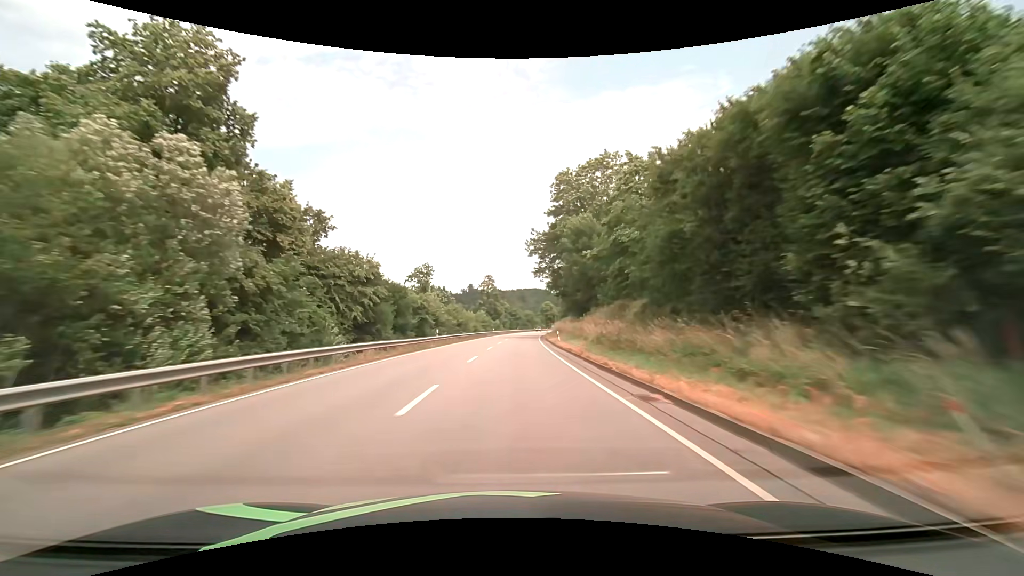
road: primary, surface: asphalt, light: Day
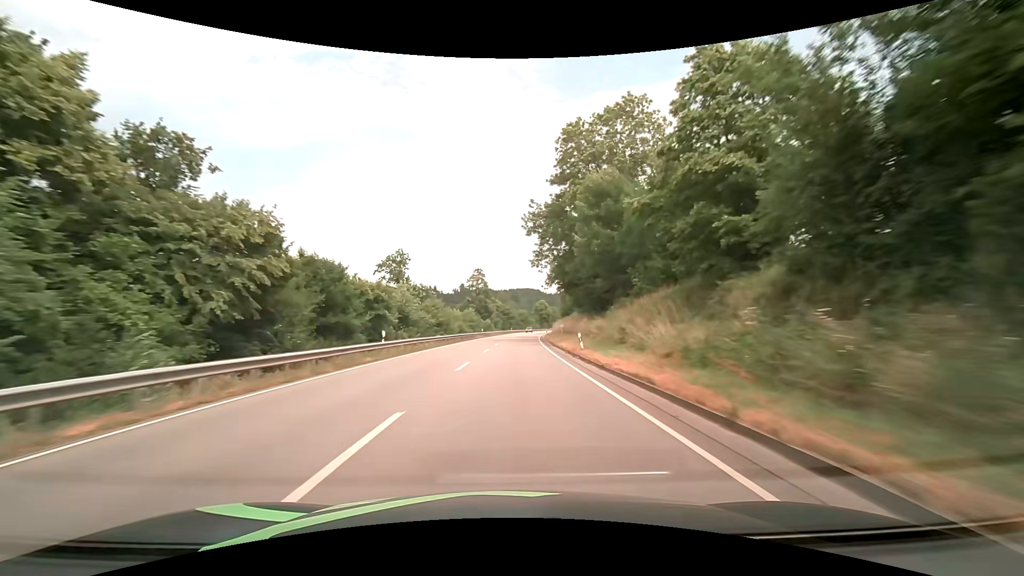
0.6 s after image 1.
(+0.1, +15.8) m; +1°
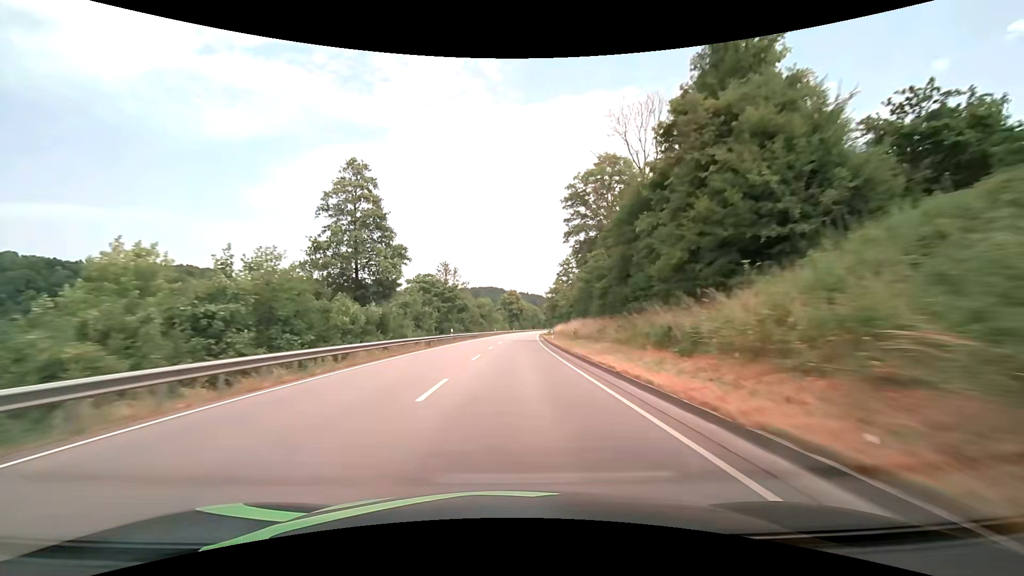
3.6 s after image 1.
(+2.8, +79.0) m; +4°
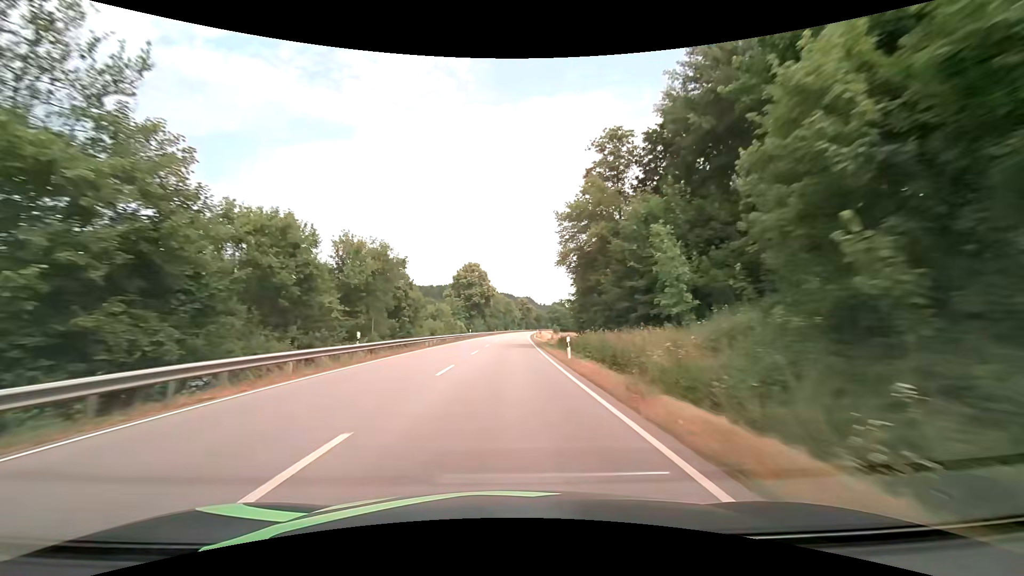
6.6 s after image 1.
(+3.6, +79.0) m; +4°
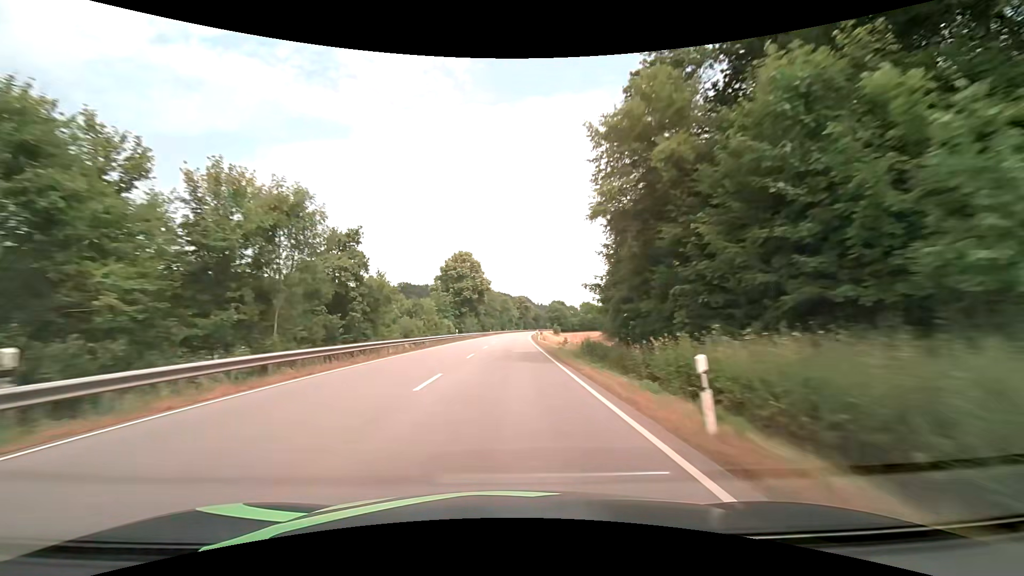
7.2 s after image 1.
(+0.1, +15.8) m; 0°
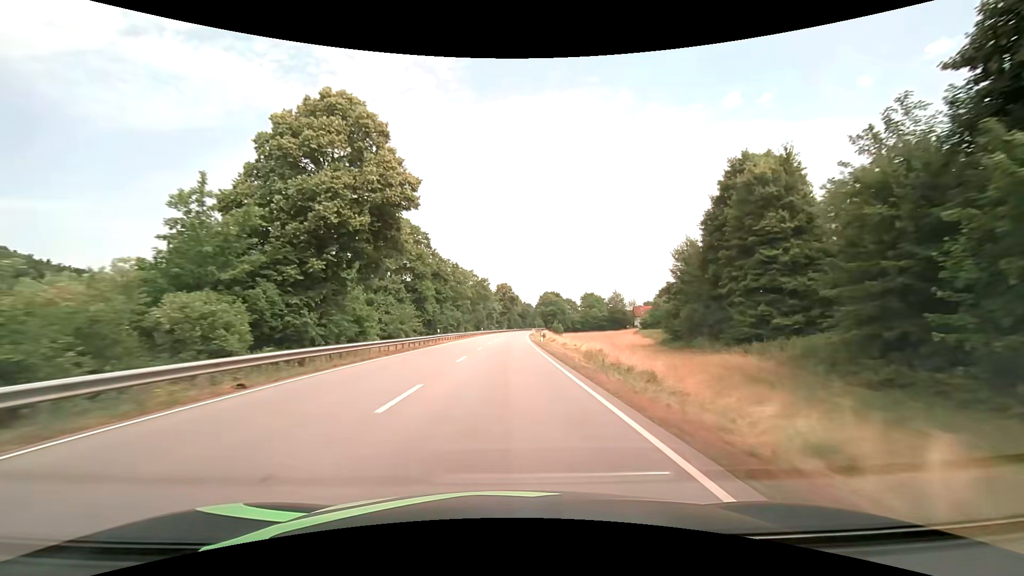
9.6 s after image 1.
(+1.2, +63.1) m; +2°
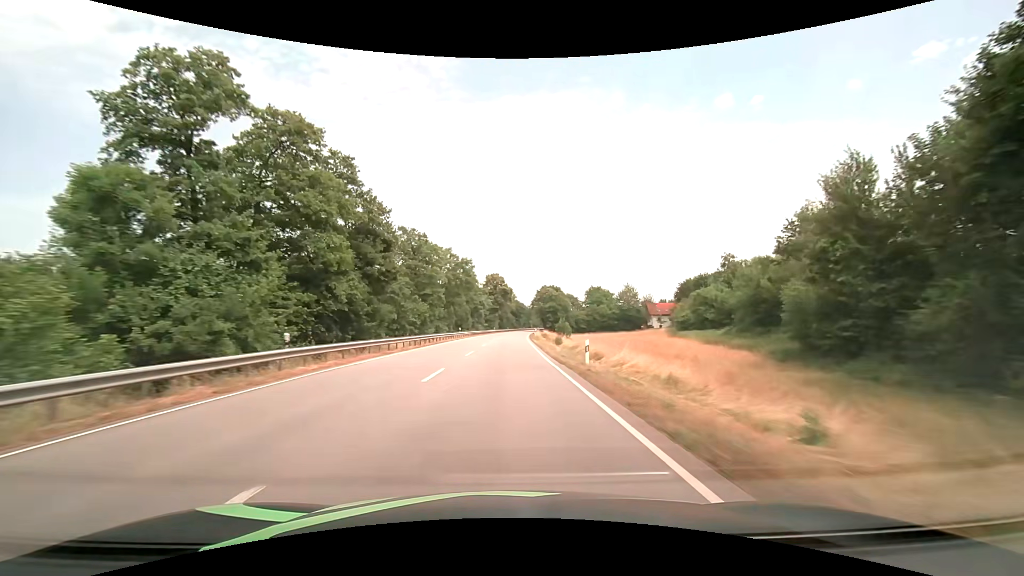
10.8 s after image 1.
(+0.3, +31.6) m; +1°
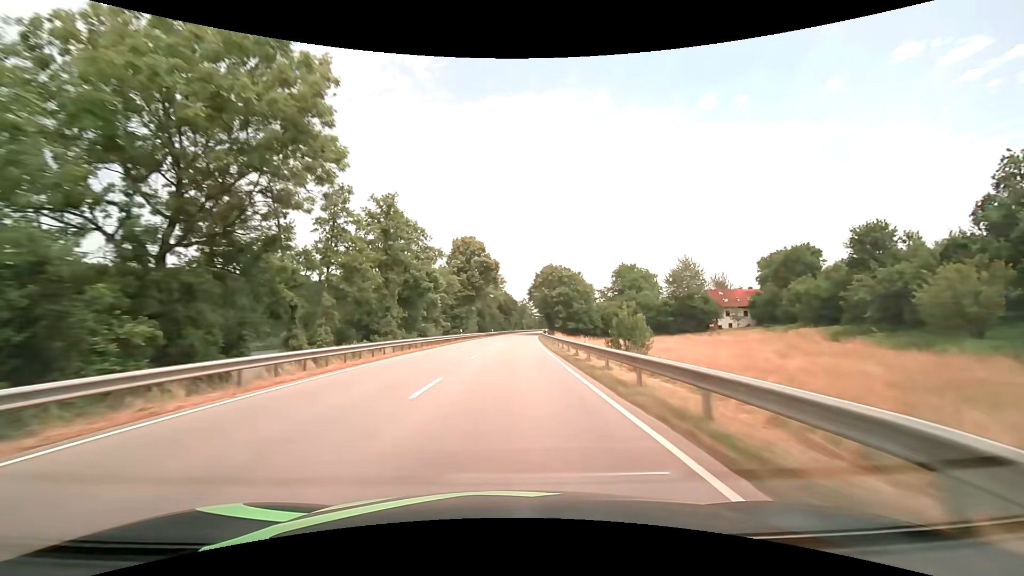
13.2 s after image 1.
(+0.8, +63.1) m; +1°
(0, +10) (0, +20) (0, +30) (+1, +40) (+1, +50) (+2, +60) (+2, +70) (+3, +80) (+3, +90) (+4, +100) m
